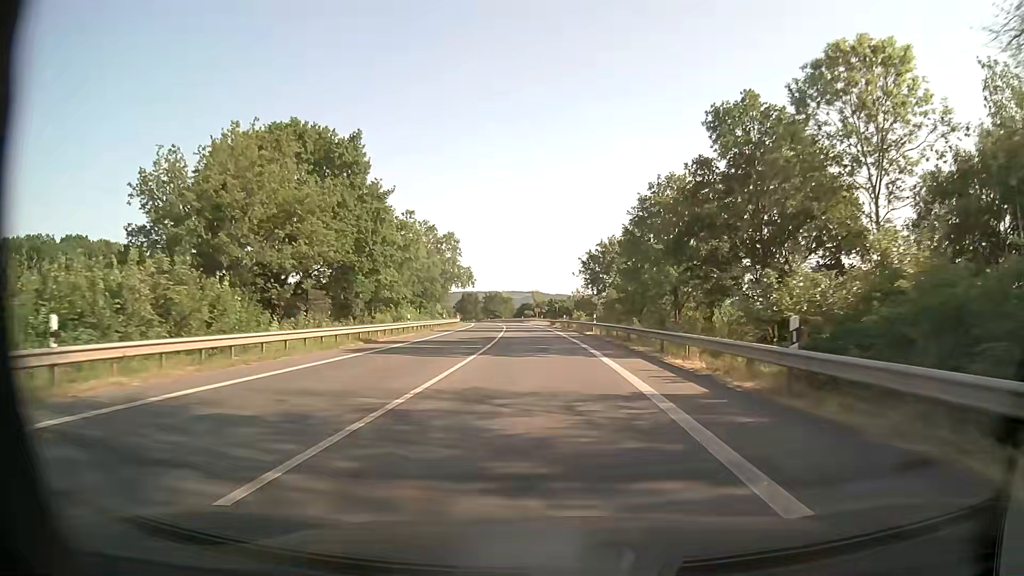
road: primary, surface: asphalt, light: Day
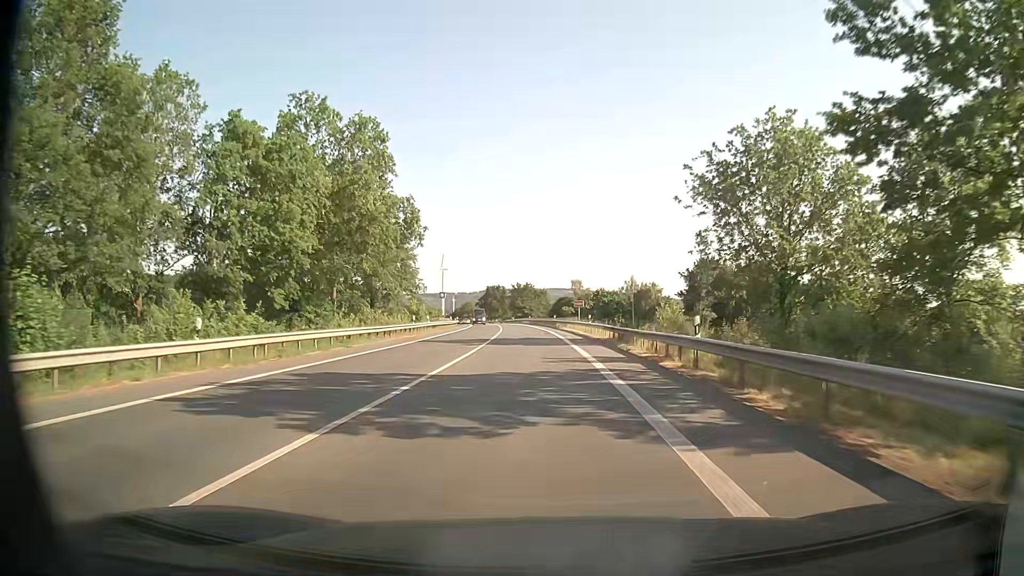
(-1.7, +54.3) m; -4°
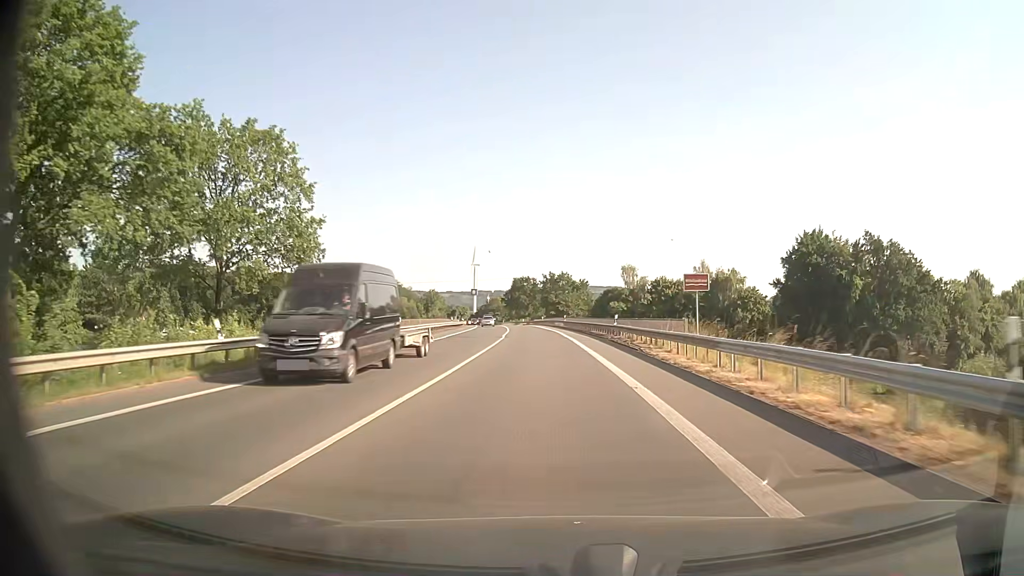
(-1.4, +42.7) m; -3°
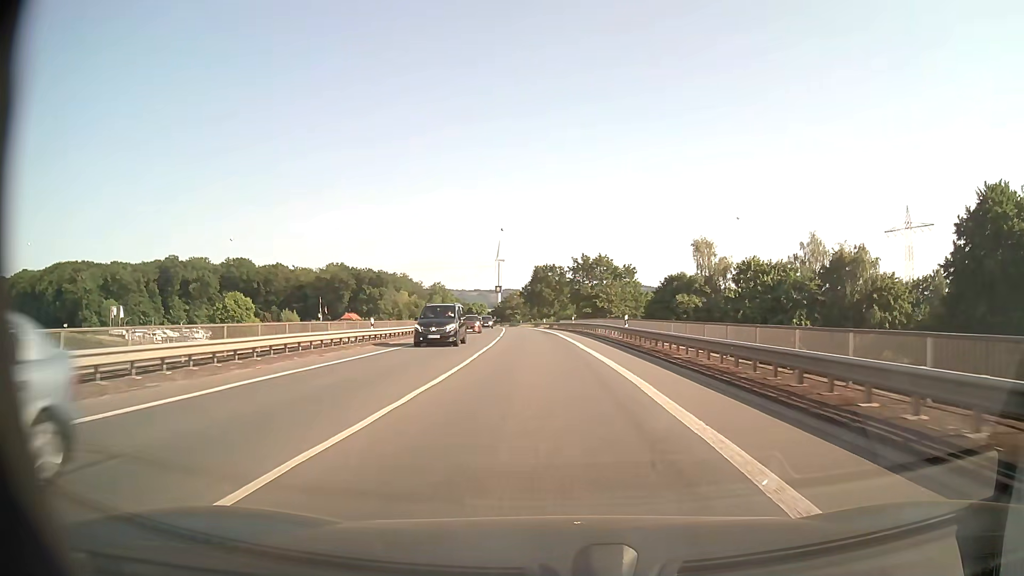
(-1.0, +42.5) m; -2°
(0, +10) (0, +20) (-1, +30) (-1, +40) (-2, +50) (-2, +60) (-3, +70) (-4, +80) (-5, +90) (-6, +100) m
